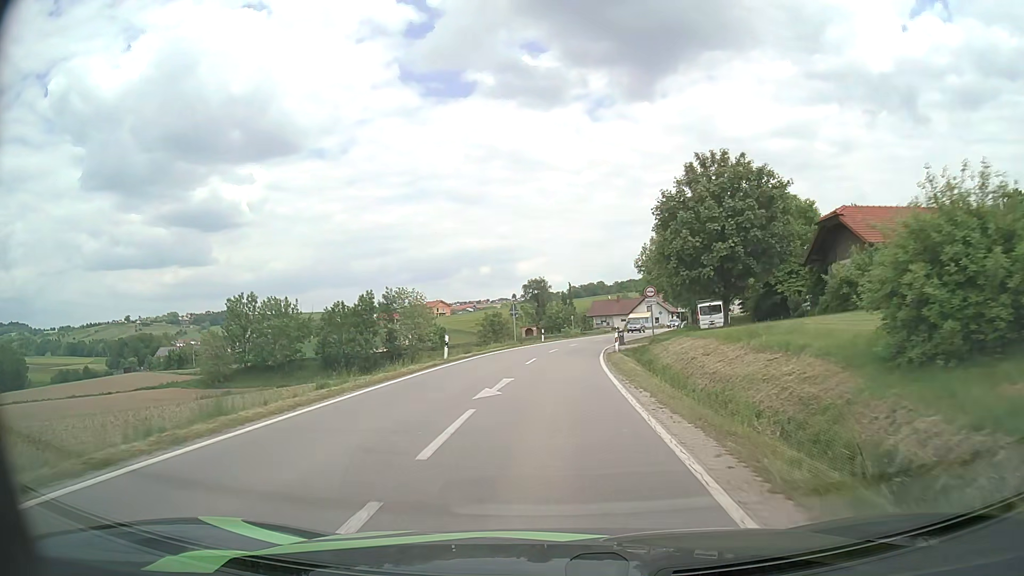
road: secondary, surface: asphalt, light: Day
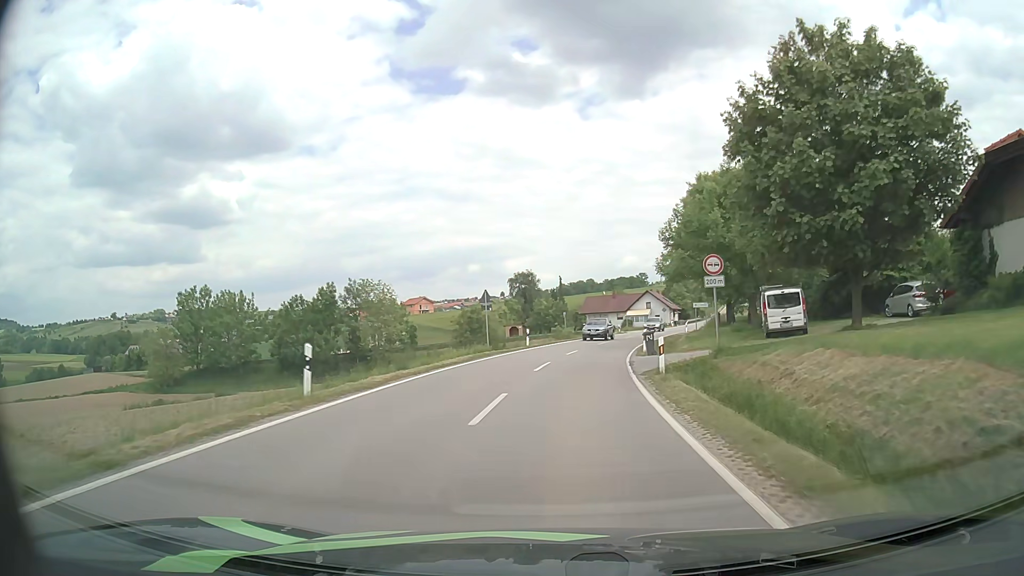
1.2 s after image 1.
(0.0, +15.2) m; +1°
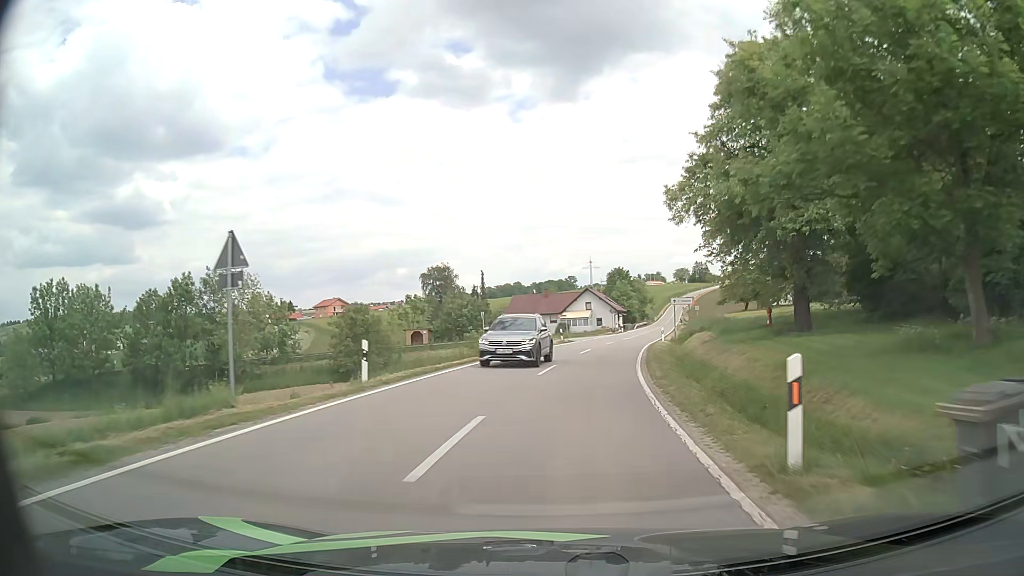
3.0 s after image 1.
(+1.0, +23.4) m; +6°
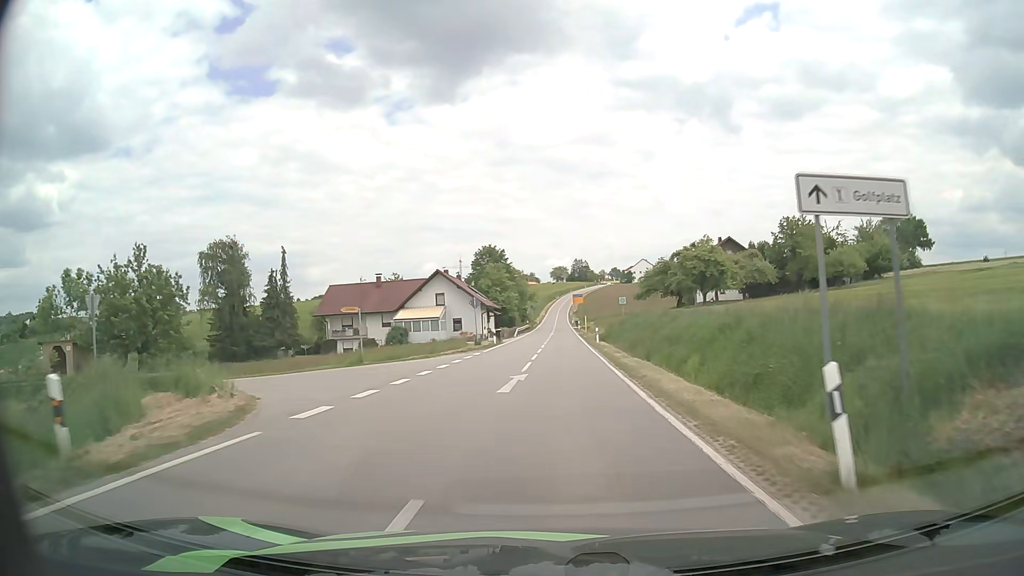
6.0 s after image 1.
(+4.3, +41.6) m; +11°
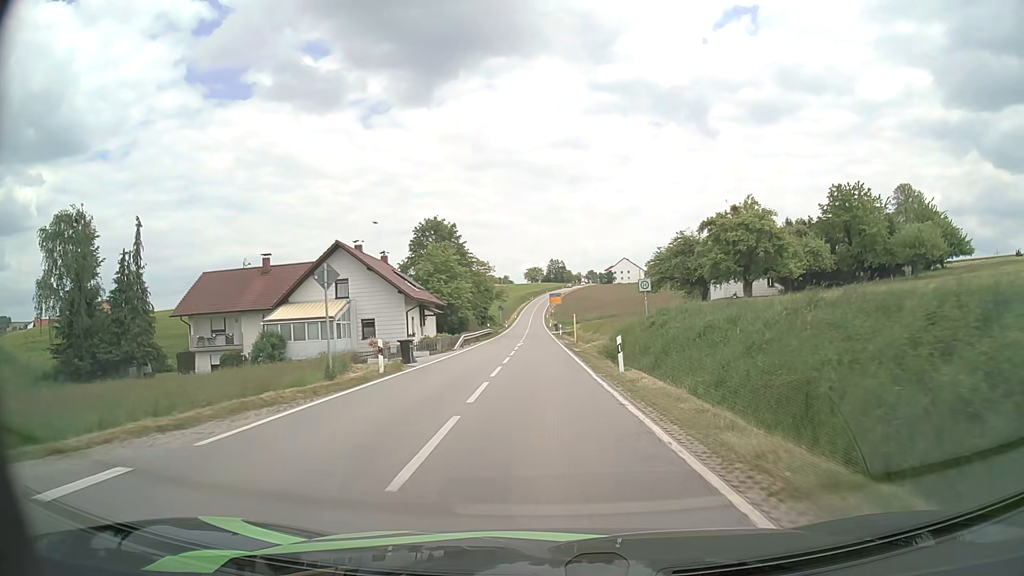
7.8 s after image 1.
(+0.5, +26.4) m; +2°
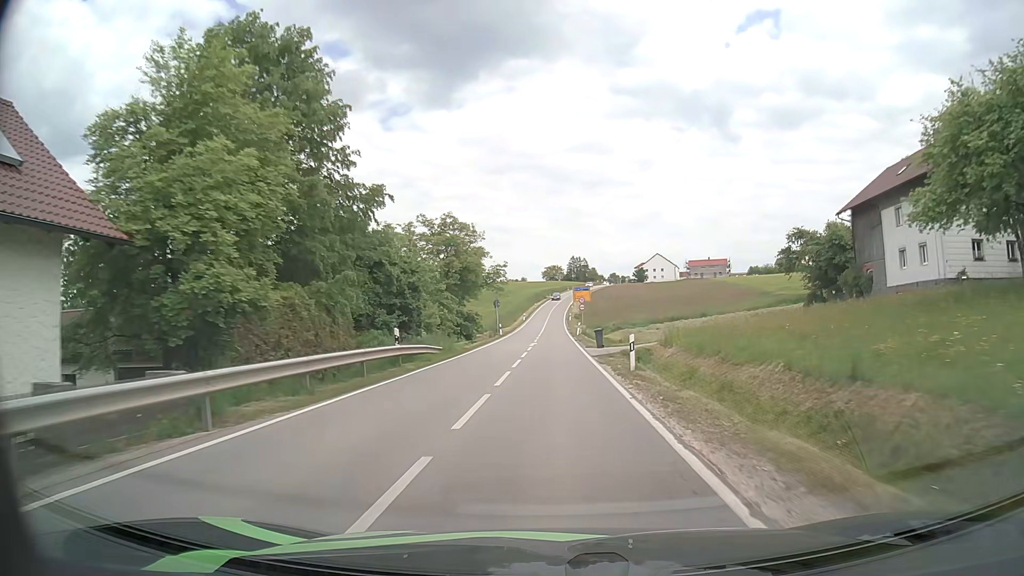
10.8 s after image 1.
(-0.5, +45.3) m; -2°
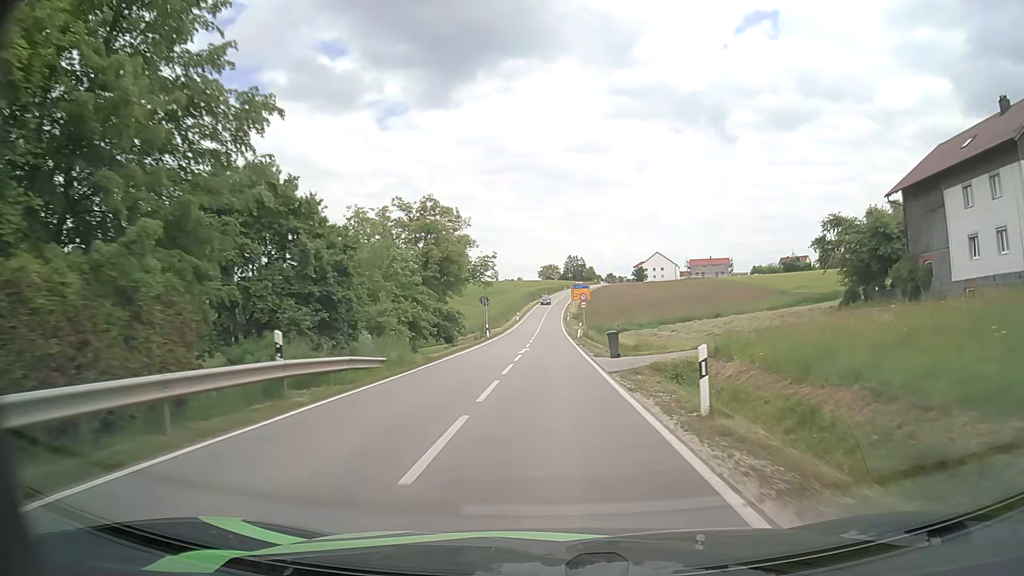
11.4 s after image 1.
(0.0, +9.1) m; 0°
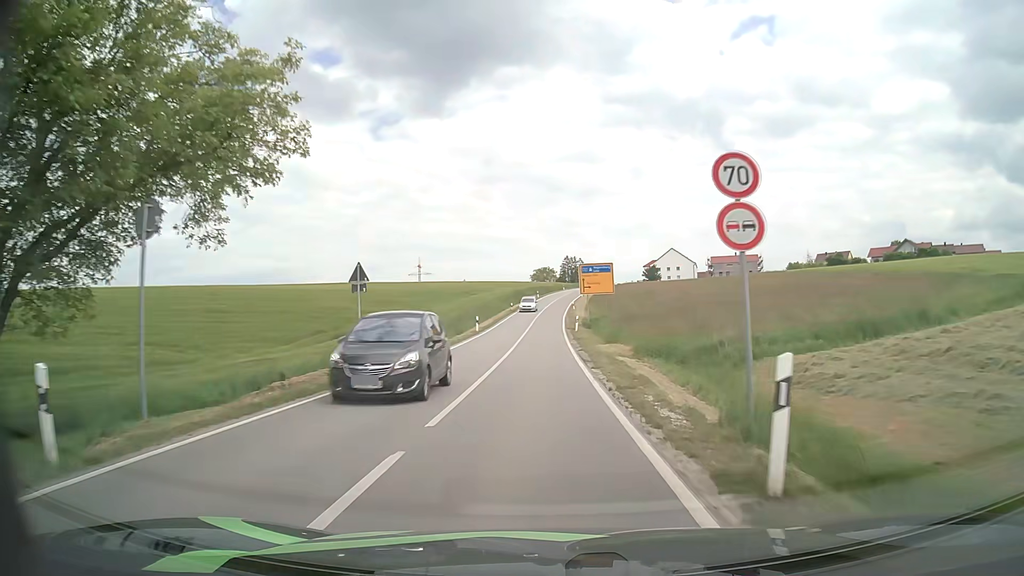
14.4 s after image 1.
(+0.4, +44.9) m; 0°
(0, +10) (0, +20) (0, +30) (0, +40) (0, +50) (0, +60) (0, +70) (0, +80) (+1, +90) (+2, +100) m
